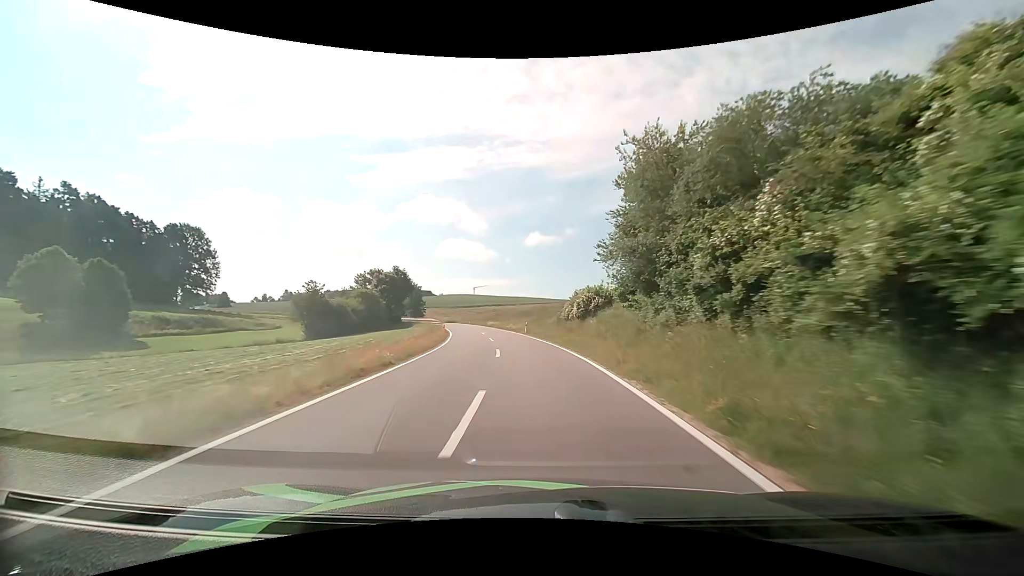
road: tertiary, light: Day
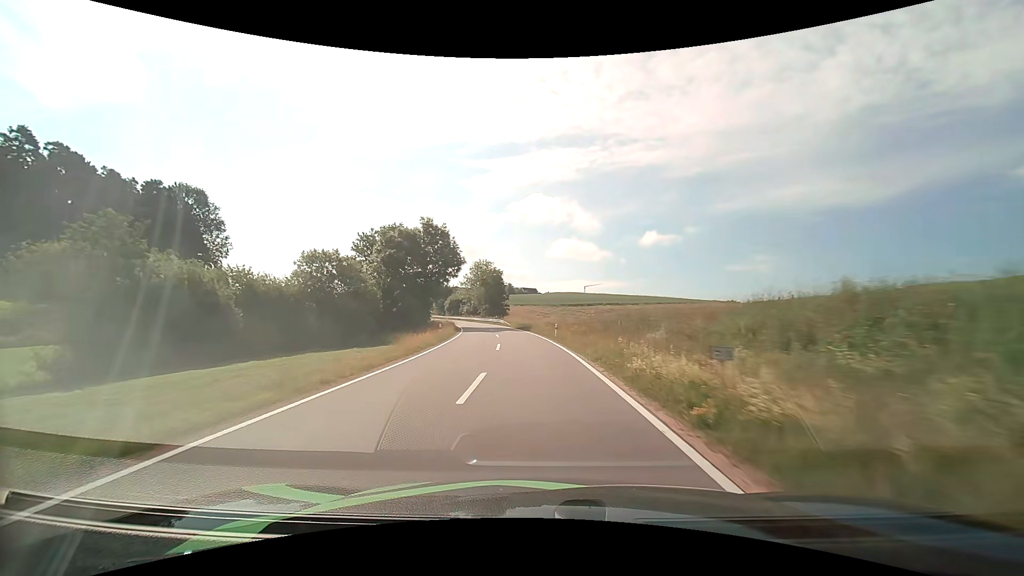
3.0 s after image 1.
(-6.3, +57.5) m; -13°
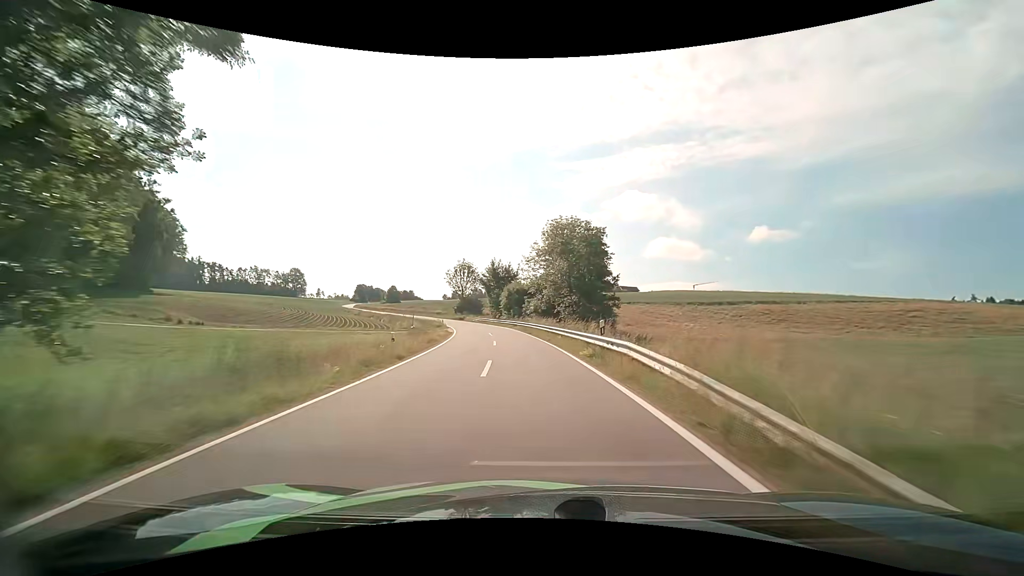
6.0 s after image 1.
(-4.9, +56.7) m; -10°
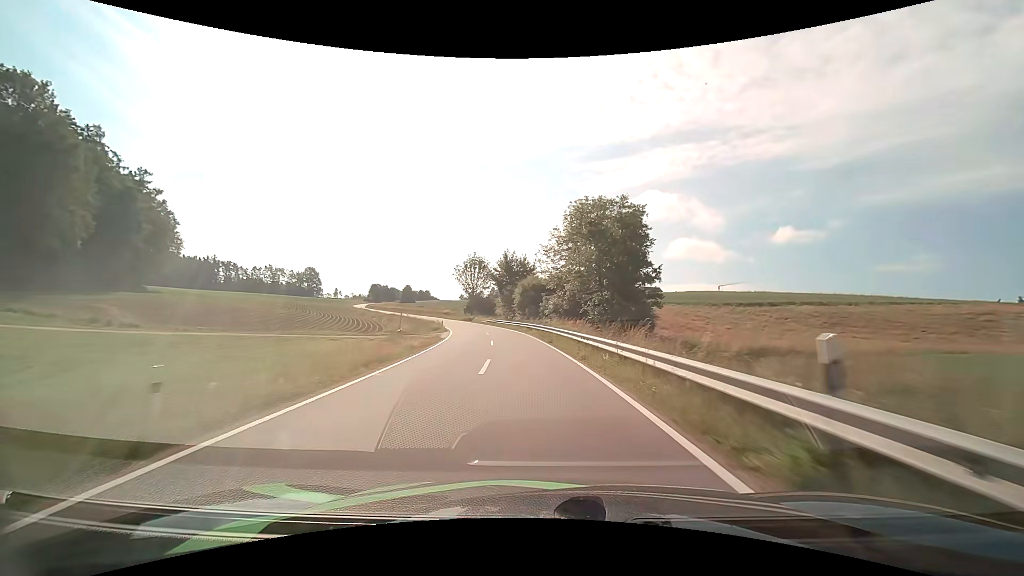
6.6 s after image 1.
(-0.3, +11.5) m; -2°
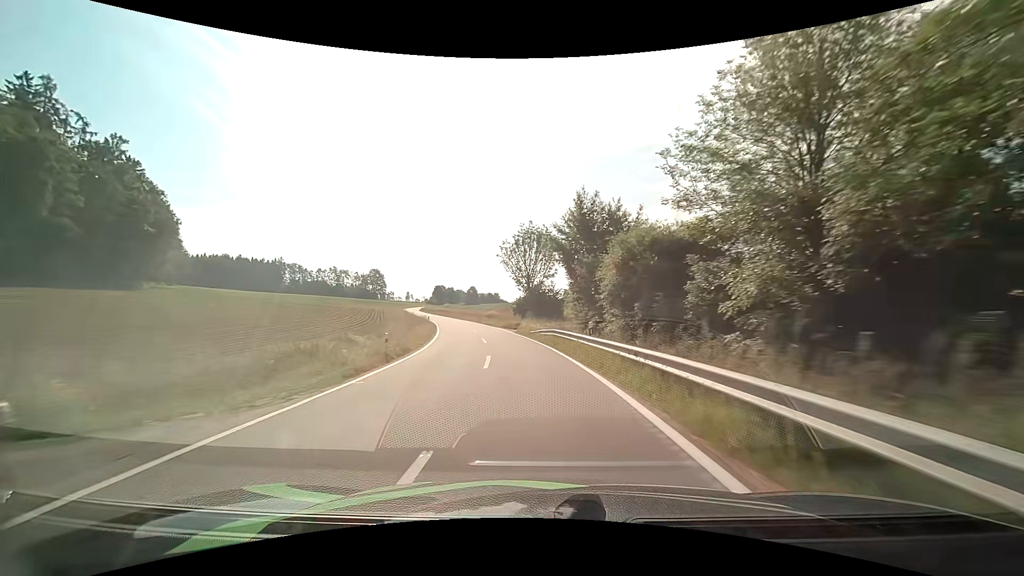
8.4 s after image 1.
(-2.0, +35.3) m; -8°
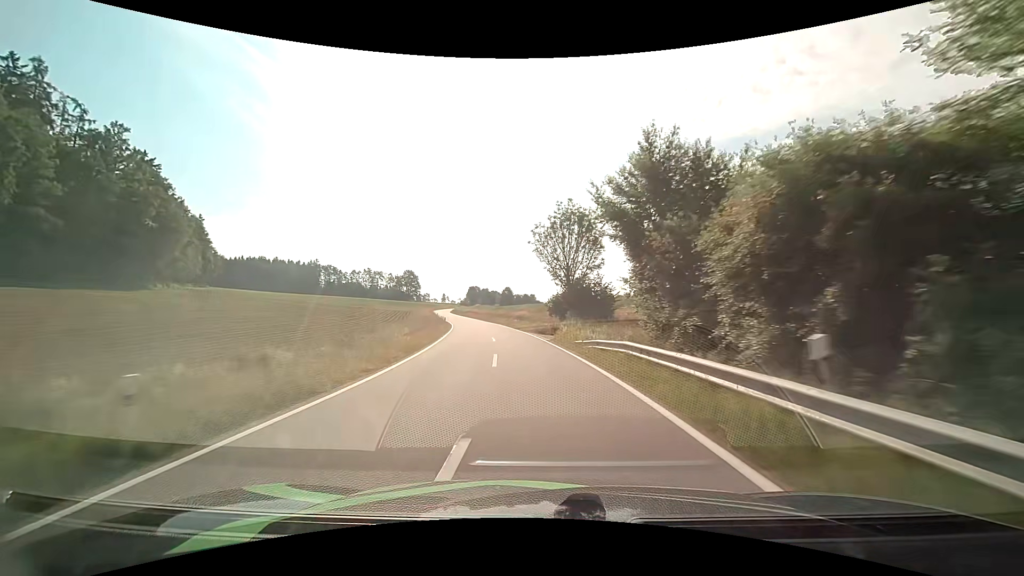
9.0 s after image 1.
(-0.5, +12.0) m; -4°
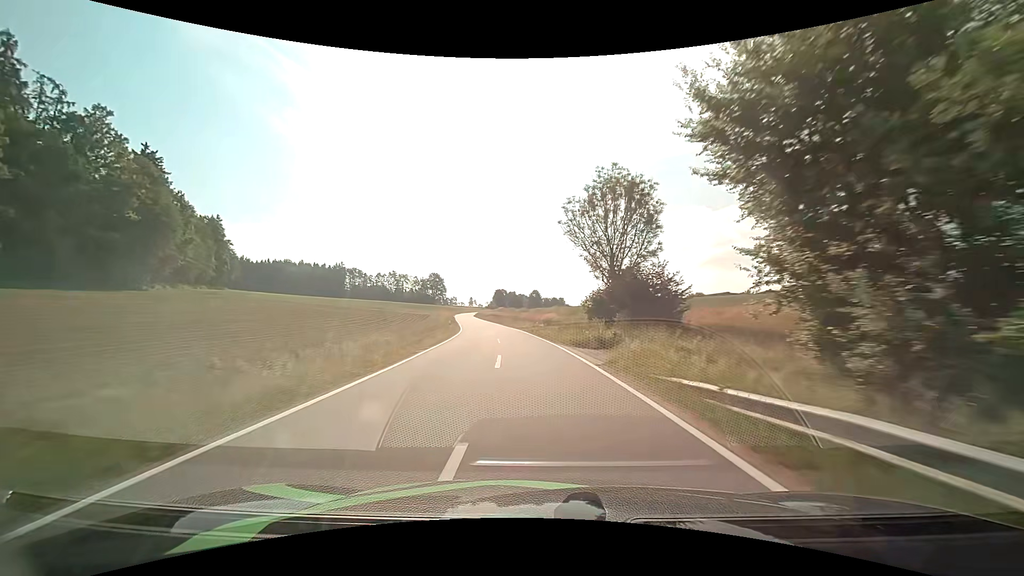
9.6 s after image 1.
(-0.4, +12.3) m; -3°
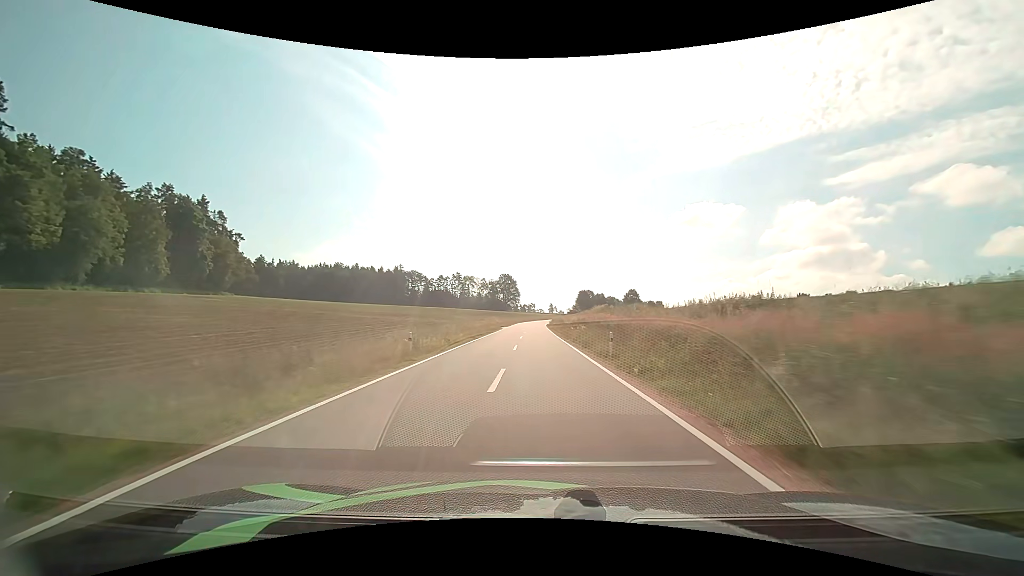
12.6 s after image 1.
(-7.1, +64.5) m; -10°
(0, +10) (0, +20) (0, +30) (0, +40) (-1, +50) (-1, +60) (-1, +70) (0, +80) (0, +90) (0, +100) m
